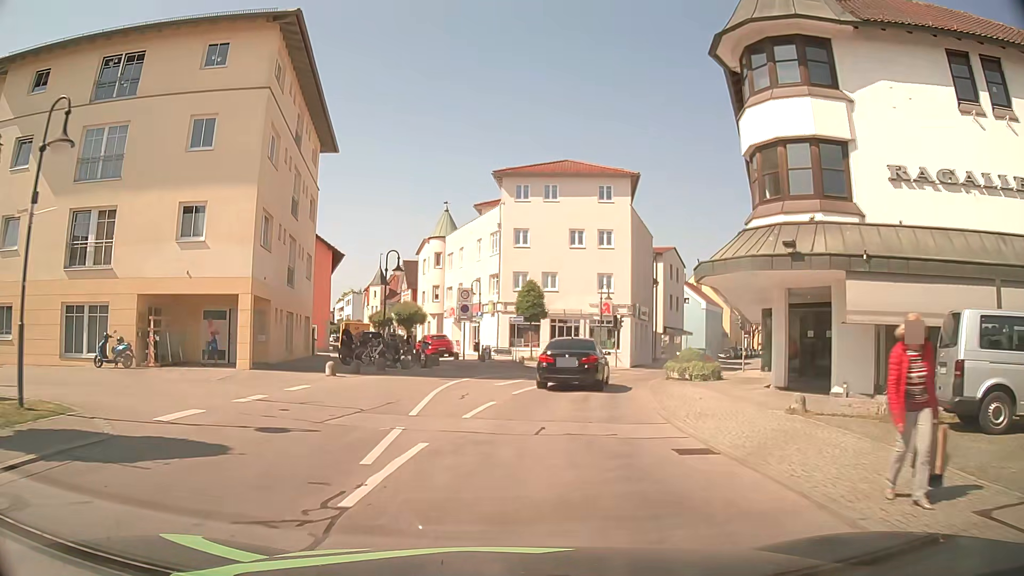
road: unclassified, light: Day
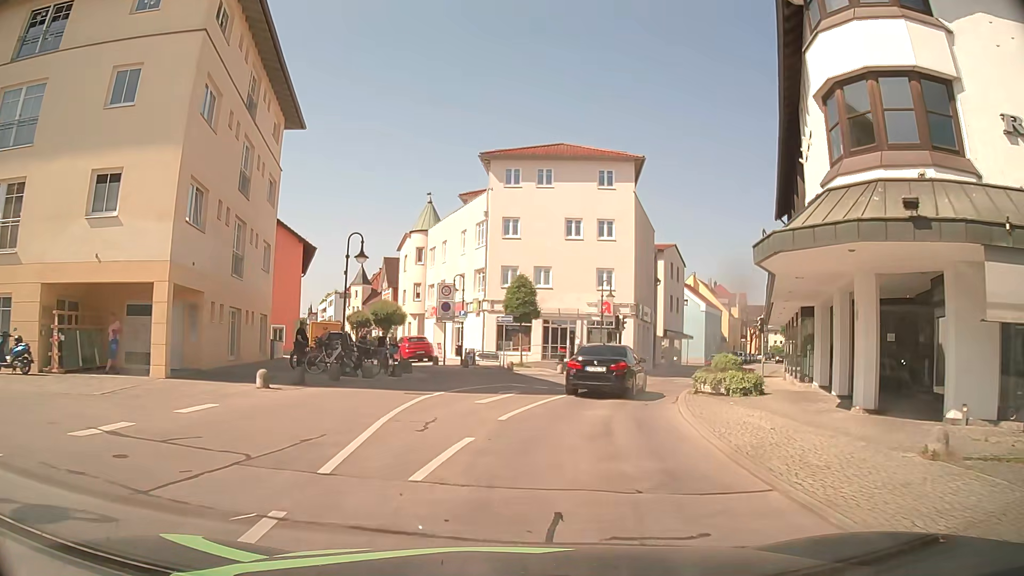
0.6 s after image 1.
(+0.1, +5.1) m; +1°
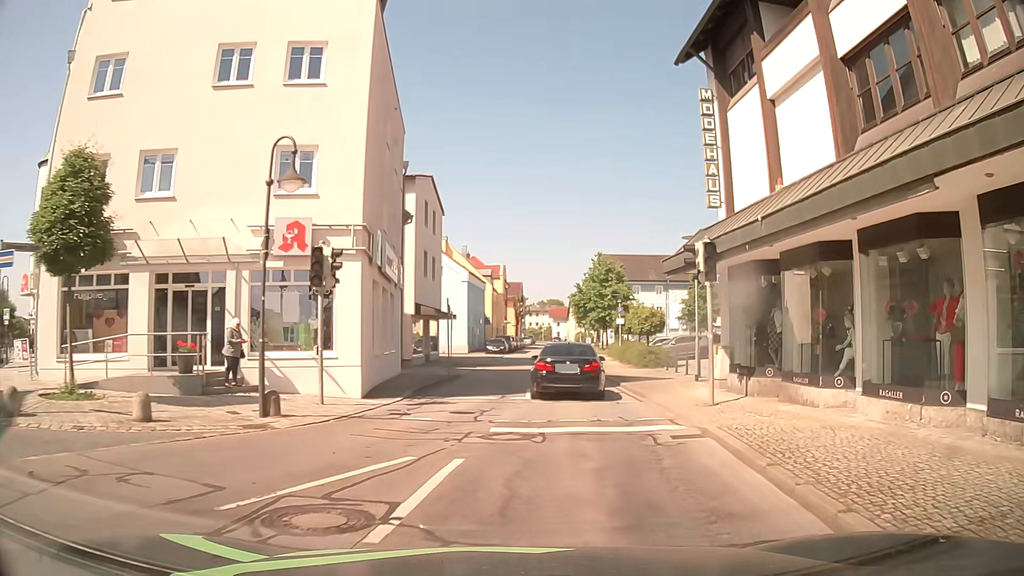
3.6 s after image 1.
(+3.7, +22.9) m; +23°
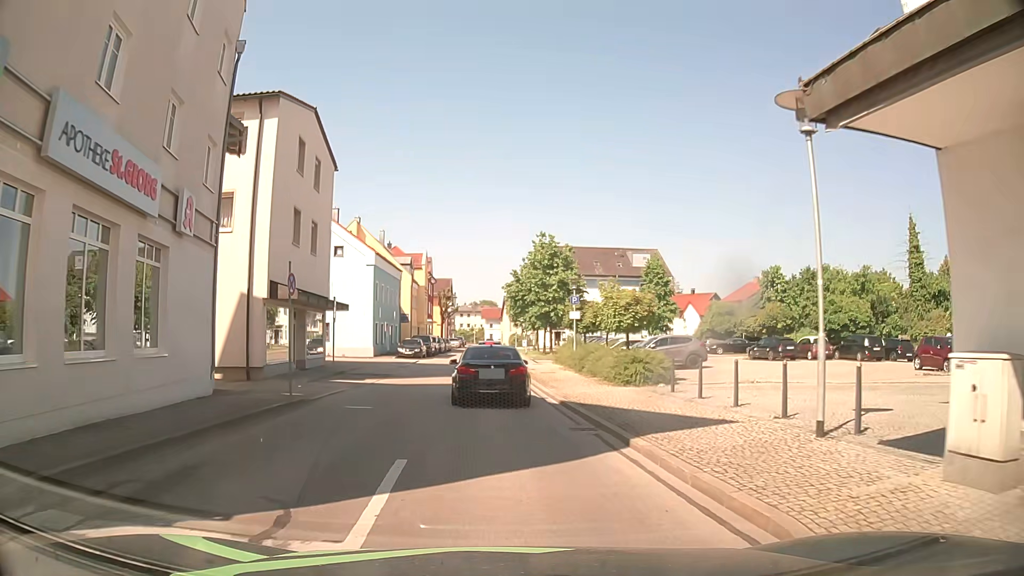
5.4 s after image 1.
(+0.9, +13.3) m; +4°
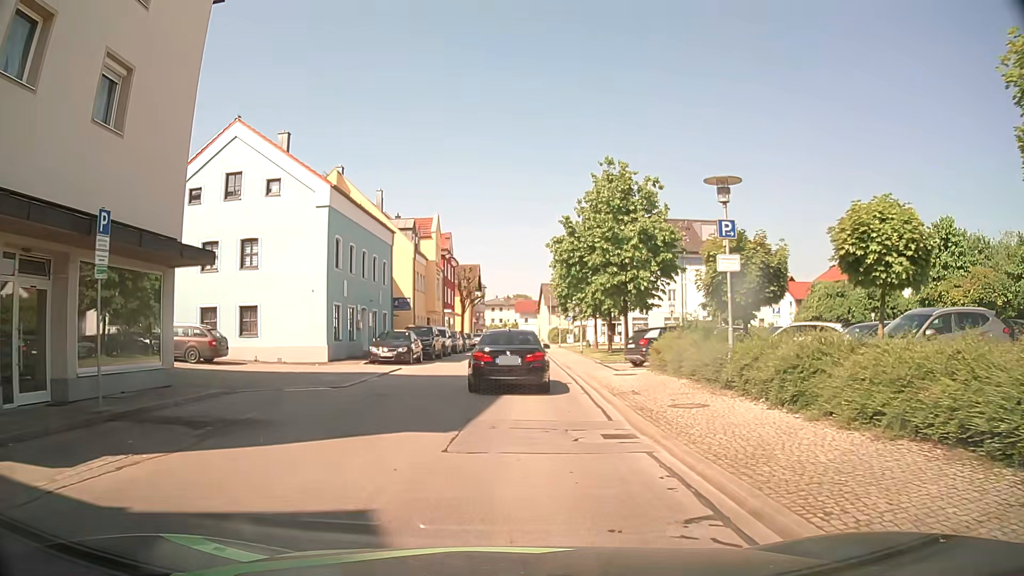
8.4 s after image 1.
(-0.2, +19.8) m; -1°
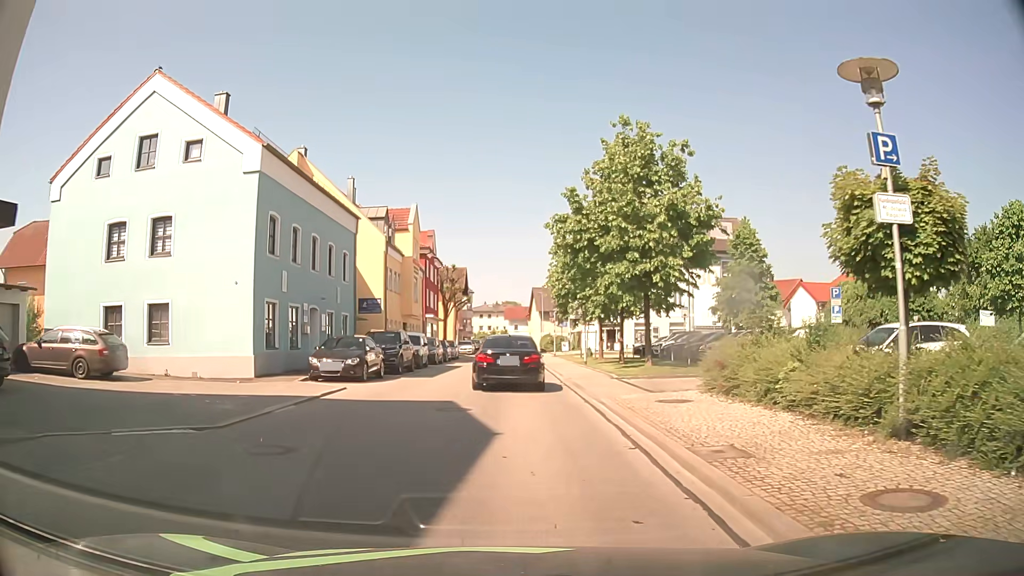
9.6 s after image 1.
(0.0, +7.3) m; 0°
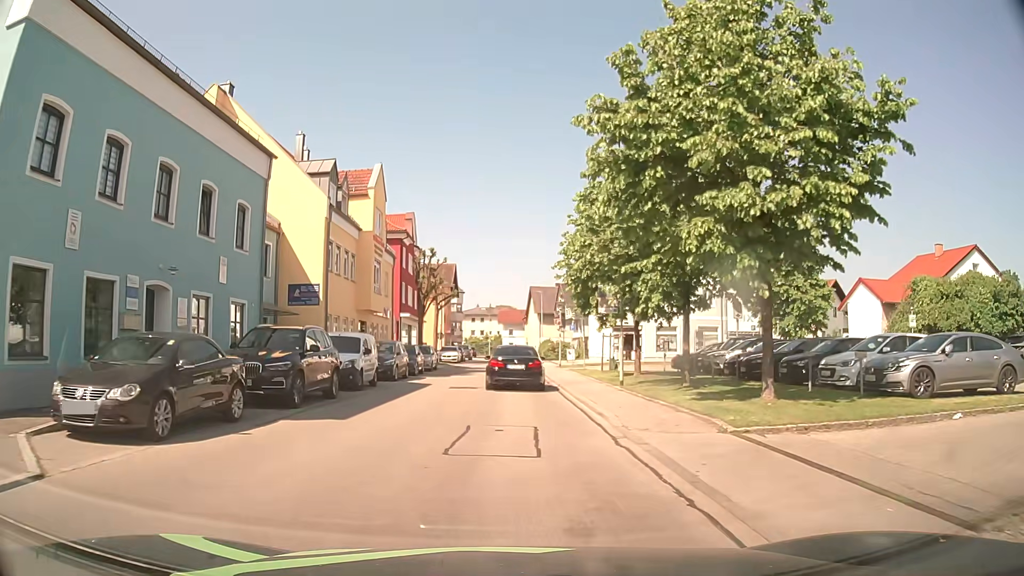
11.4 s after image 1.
(+0.1, +12.5) m; 0°
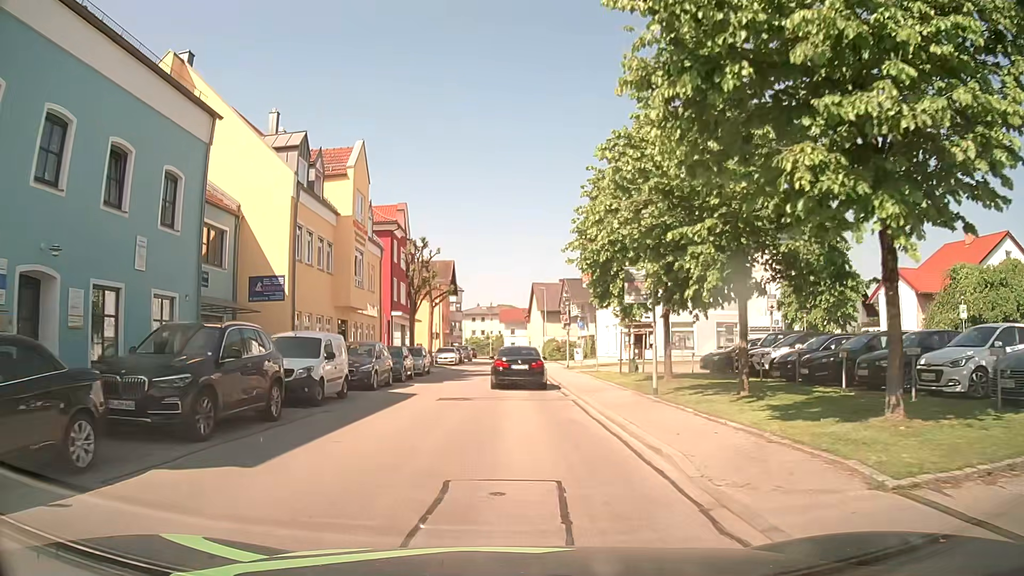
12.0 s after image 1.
(0.0, +4.7) m; +1°
(0, +10) (0, +20) (0, +30) (-1, +40) (-1, +50) (-1, +60) (-1, +70) (-1, +80) (-1, +90) (-2, +100) m
